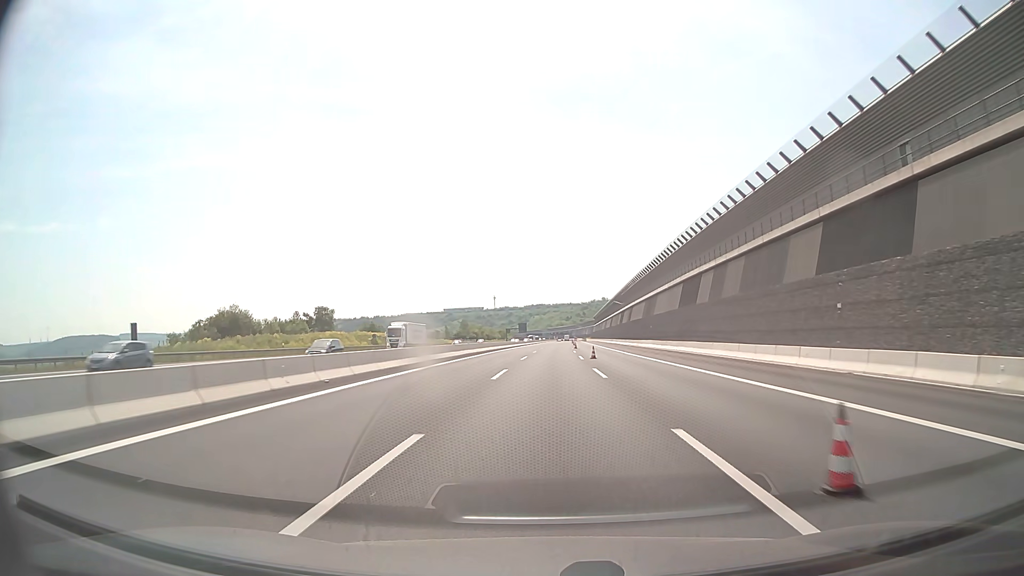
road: motorway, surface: asphalt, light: Day
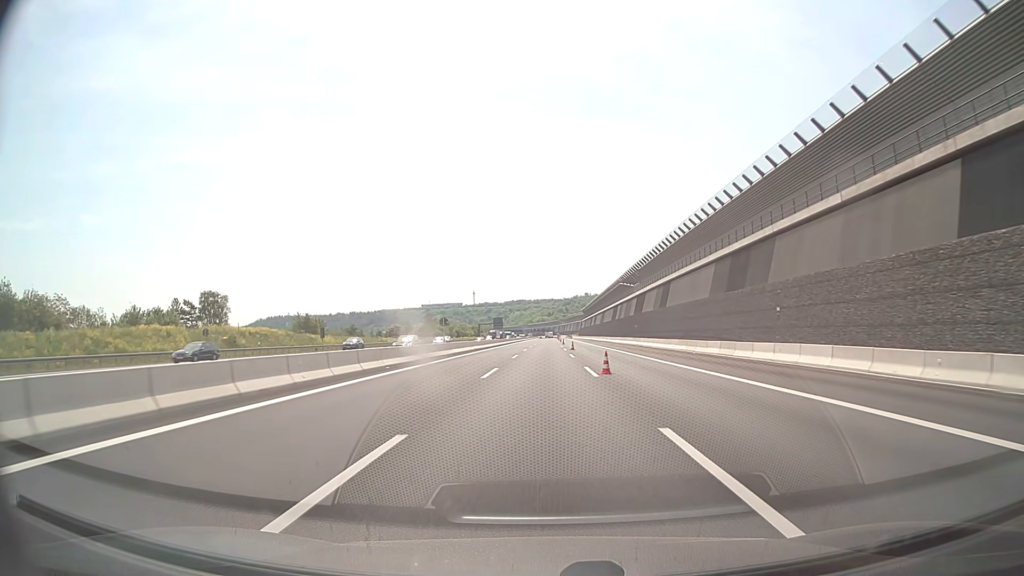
(+0.9, +53.9) m; +2°
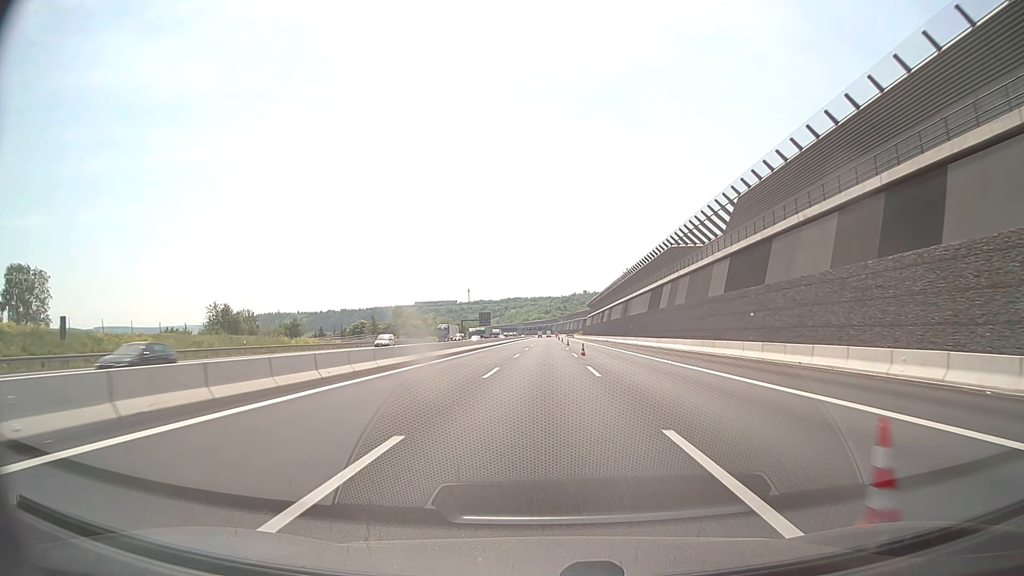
(+0.1, +54.0) m; 0°
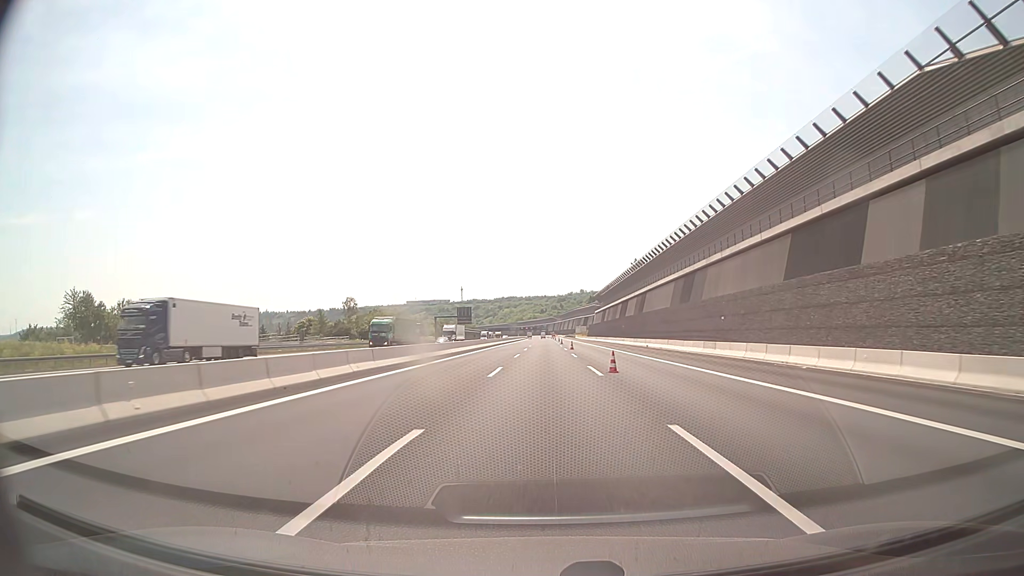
(+0.3, +53.1) m; +1°
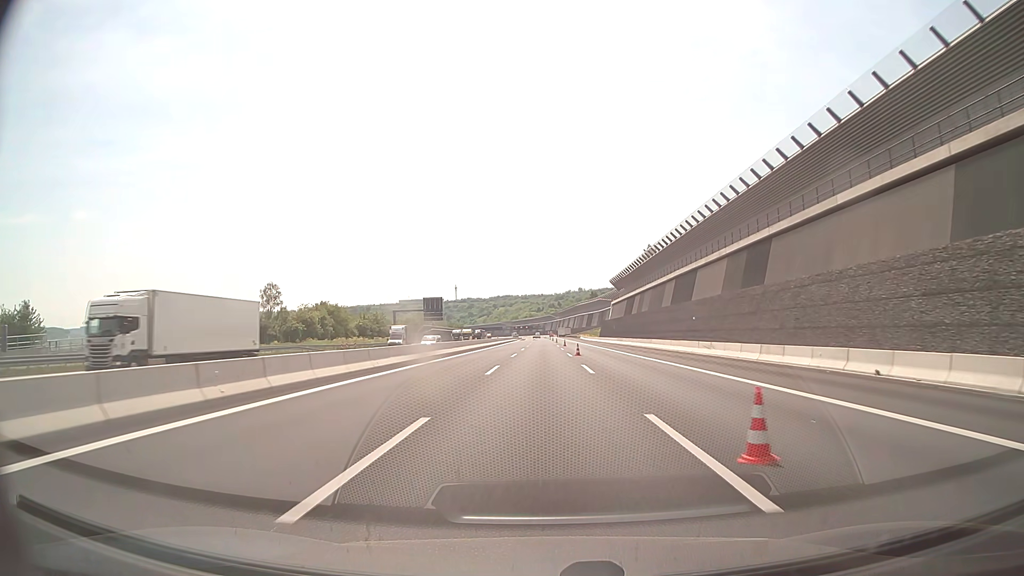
(+0.1, +52.4) m; 0°
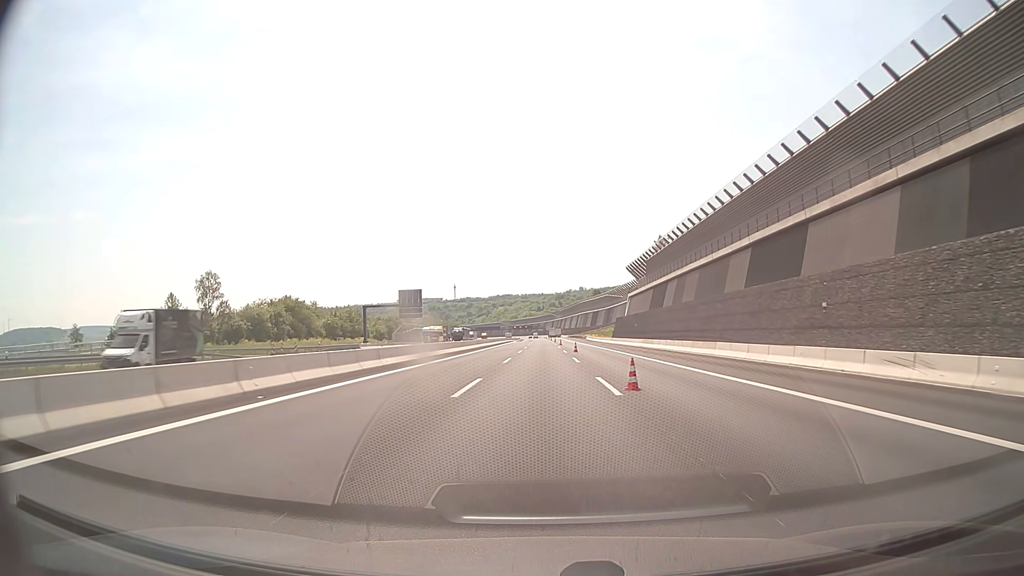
(0.0, +26.1) m; 0°
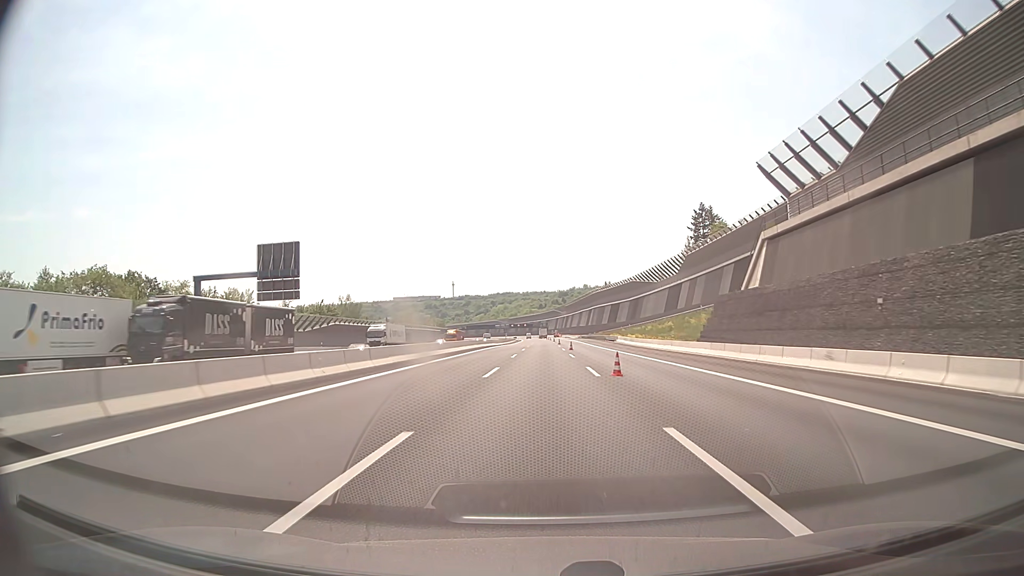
(-0.2, +65.2) m; 0°
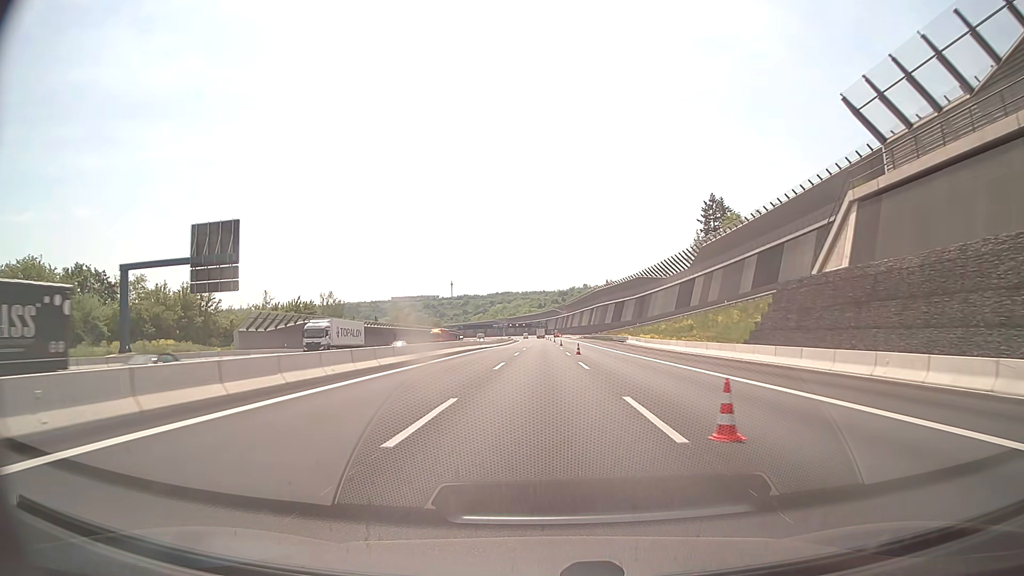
(0.0, +13.0) m; 0°
(0, +10) (0, +20) (0, +30) (0, +40) (0, +50) (0, +60) (0, +70) (0, +80) (0, +90) (0, +100) m
